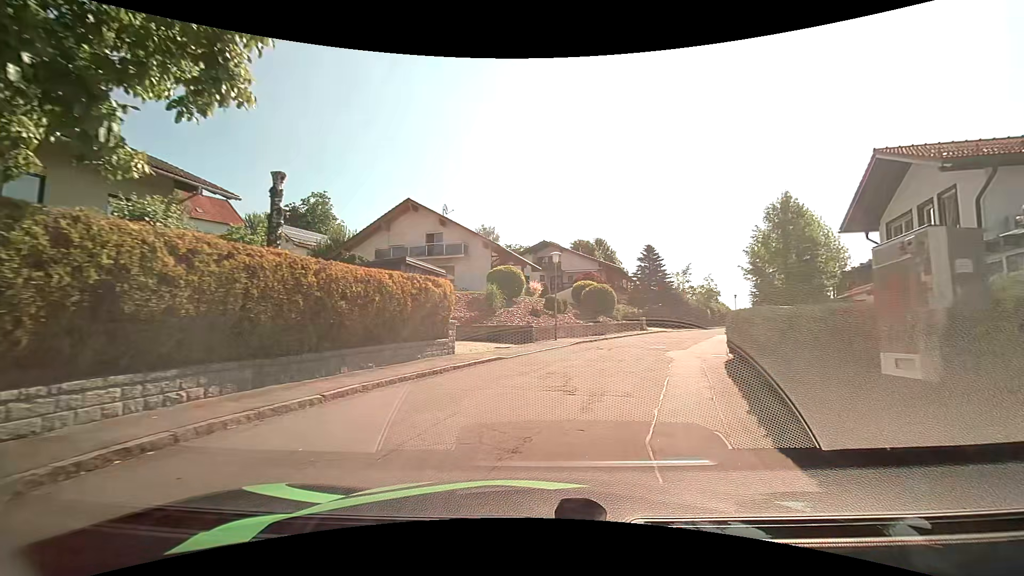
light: Day
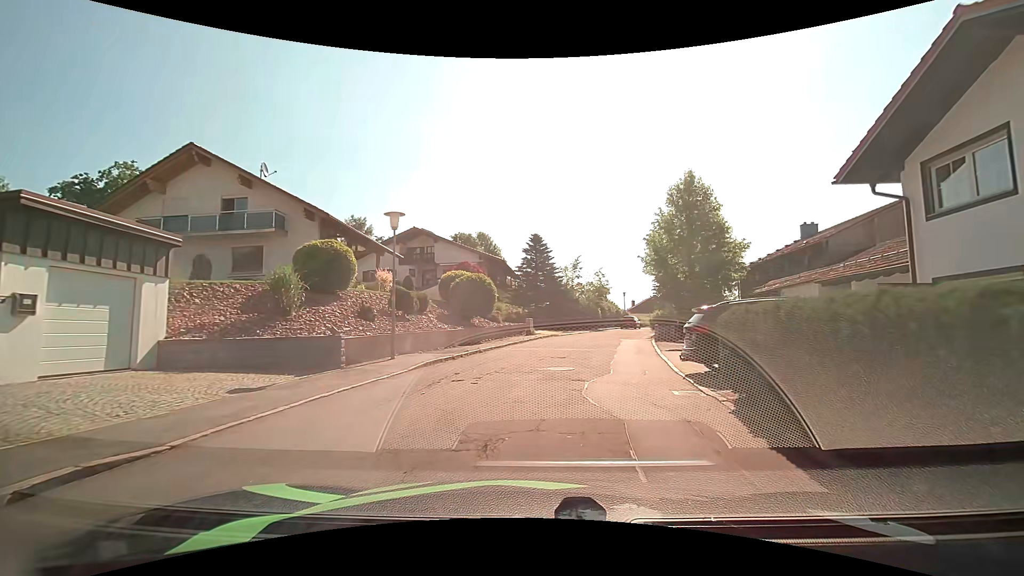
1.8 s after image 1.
(+1.5, +10.1) m; +14°
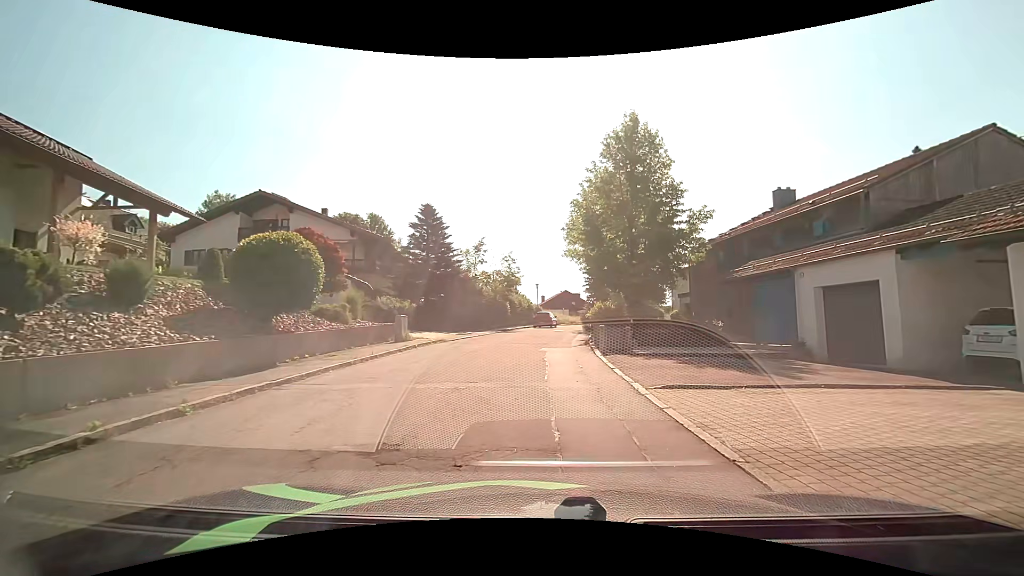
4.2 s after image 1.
(+1.0, +11.6) m; +12°
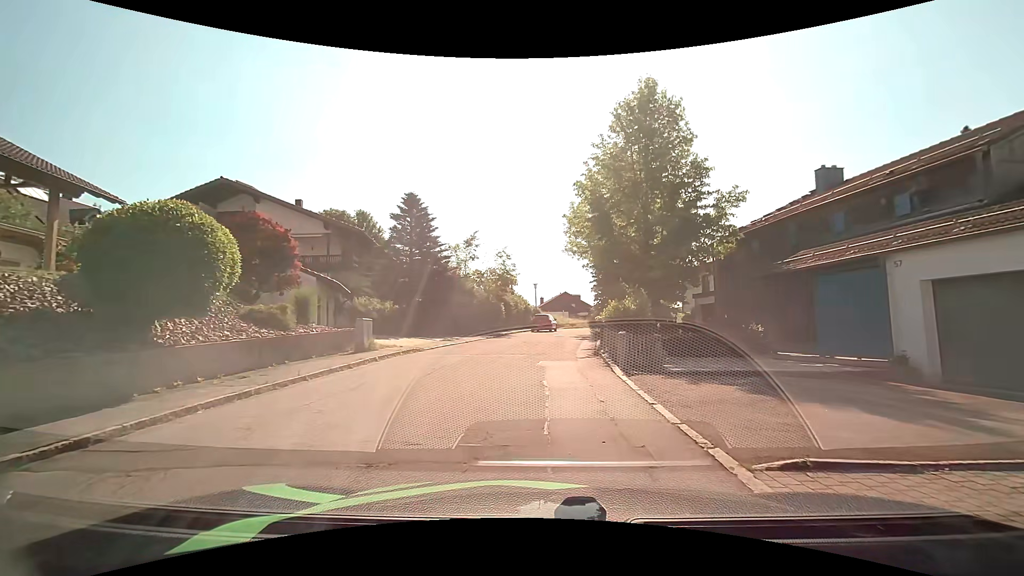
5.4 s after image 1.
(-0.1, +4.3) m; -2°
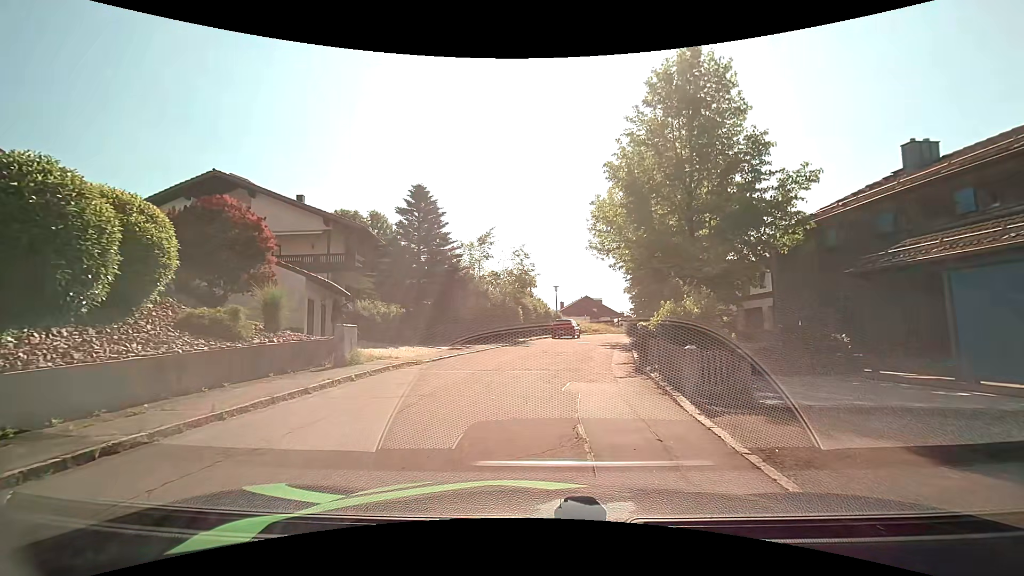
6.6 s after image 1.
(0.0, +3.5) m; 0°
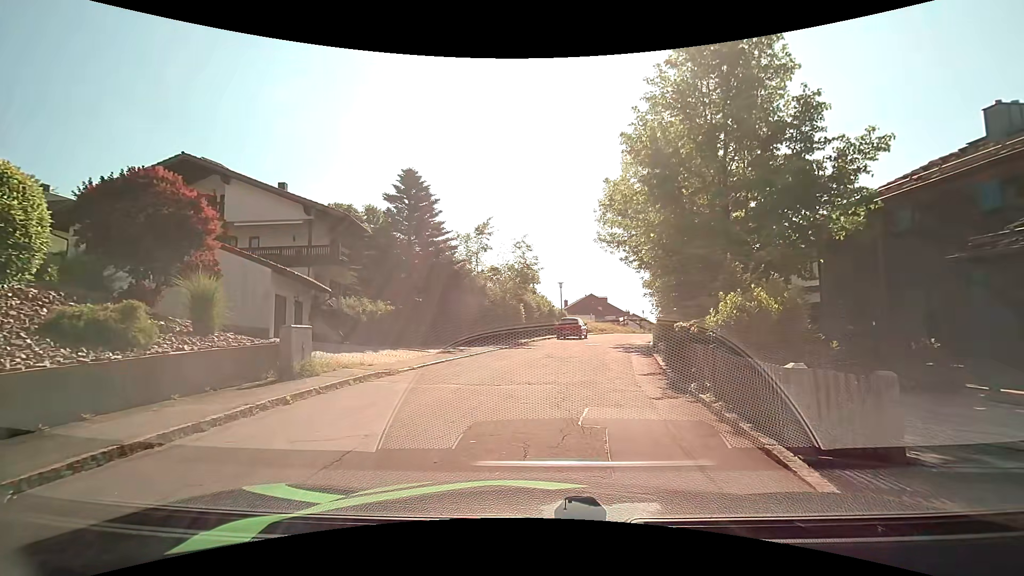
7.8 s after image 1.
(-0.1, +3.1) m; -2°
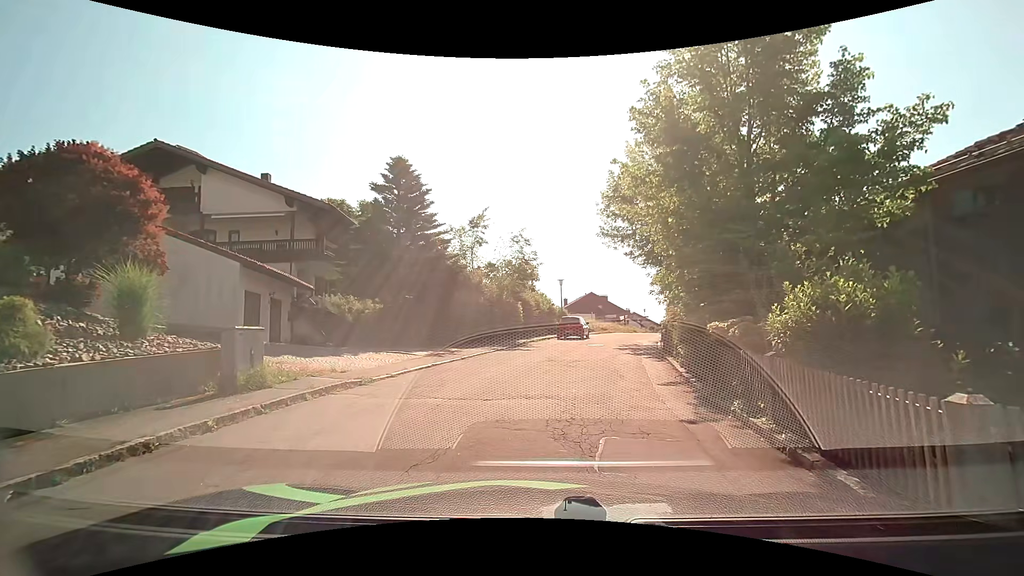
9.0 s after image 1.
(0.0, +1.8) m; -1°
